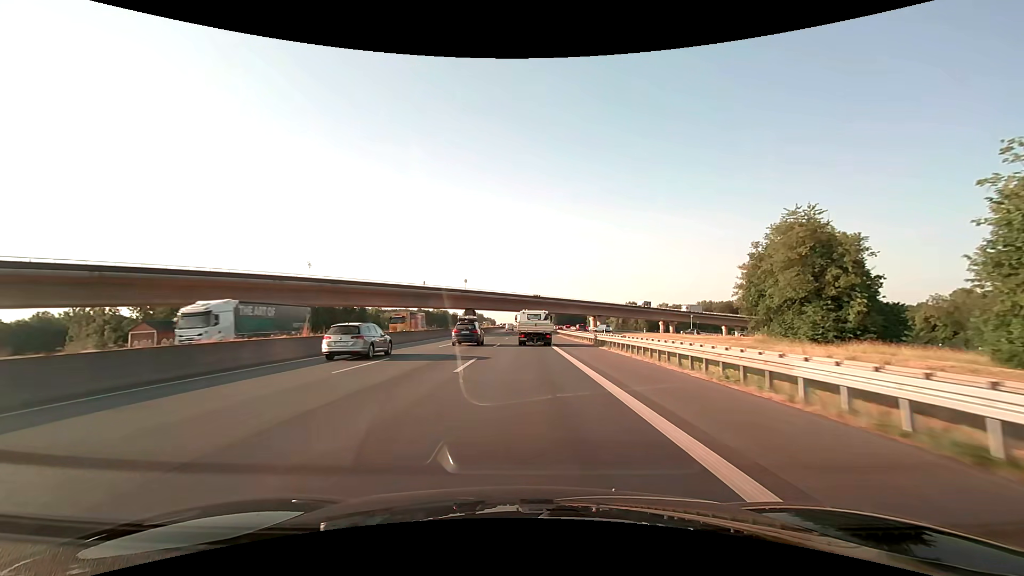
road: motorway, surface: asphalt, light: Day
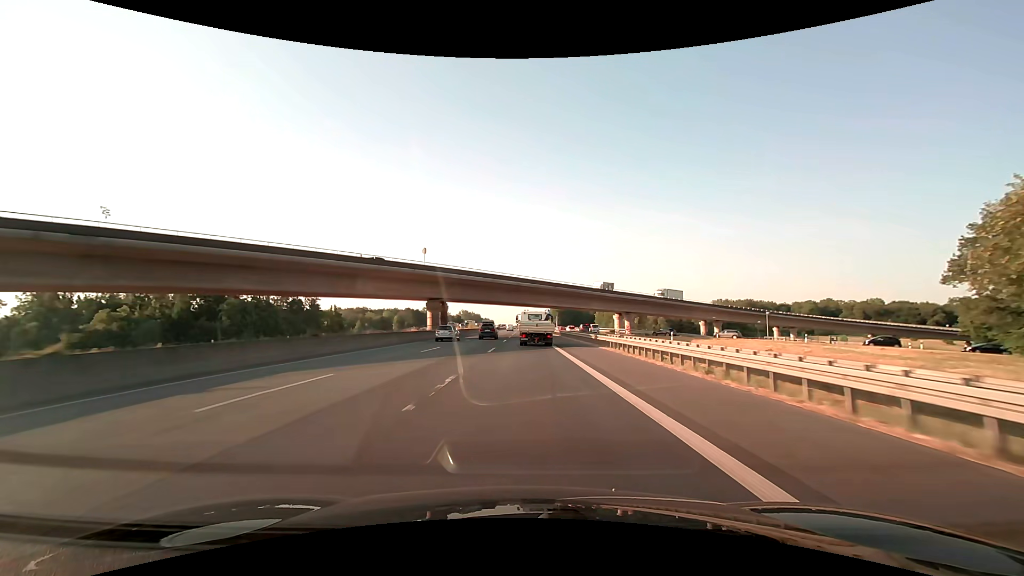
(0.0, +42.6) m; 0°
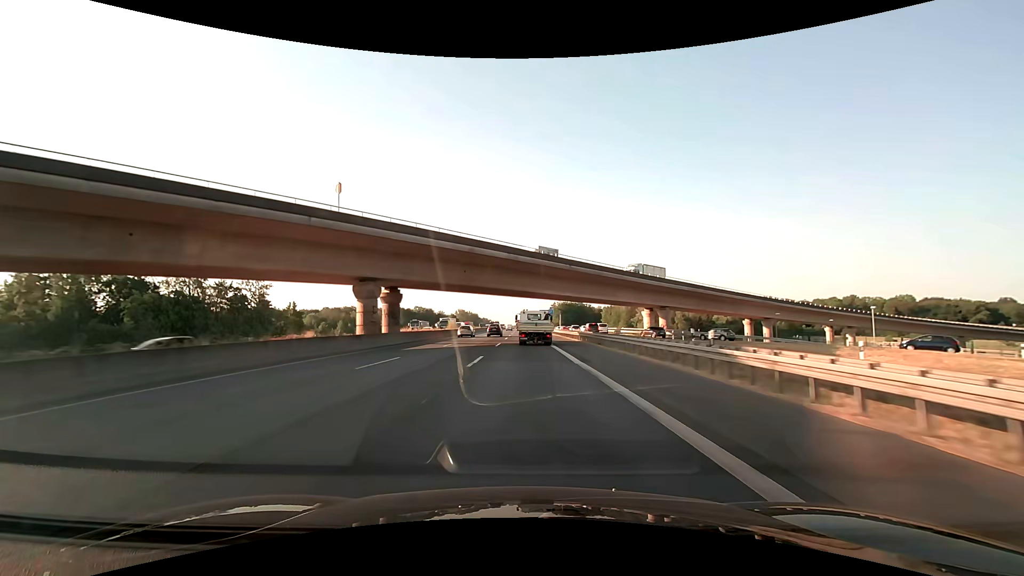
(0.0, +28.4) m; 0°
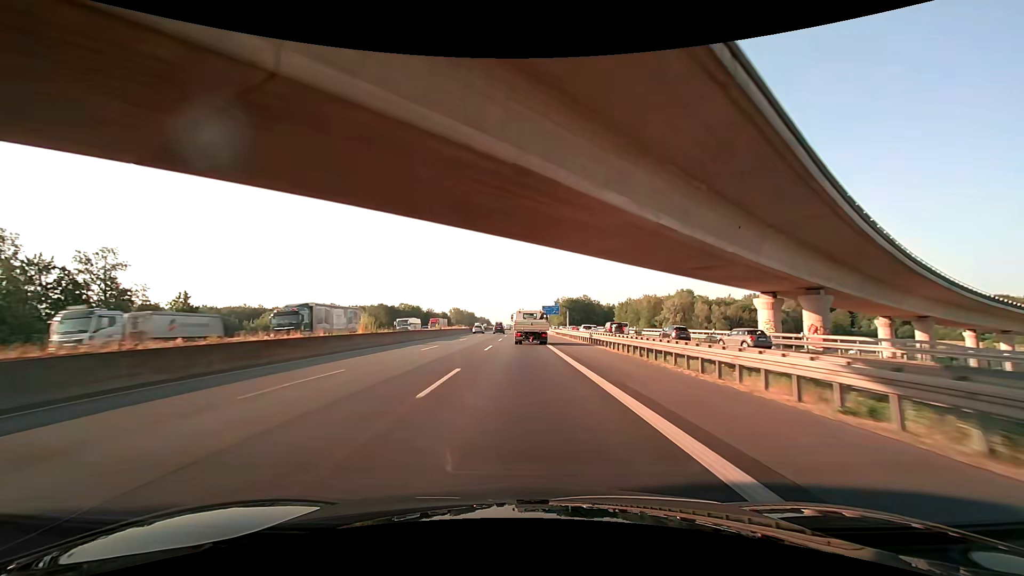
(+0.1, +42.6) m; +1°
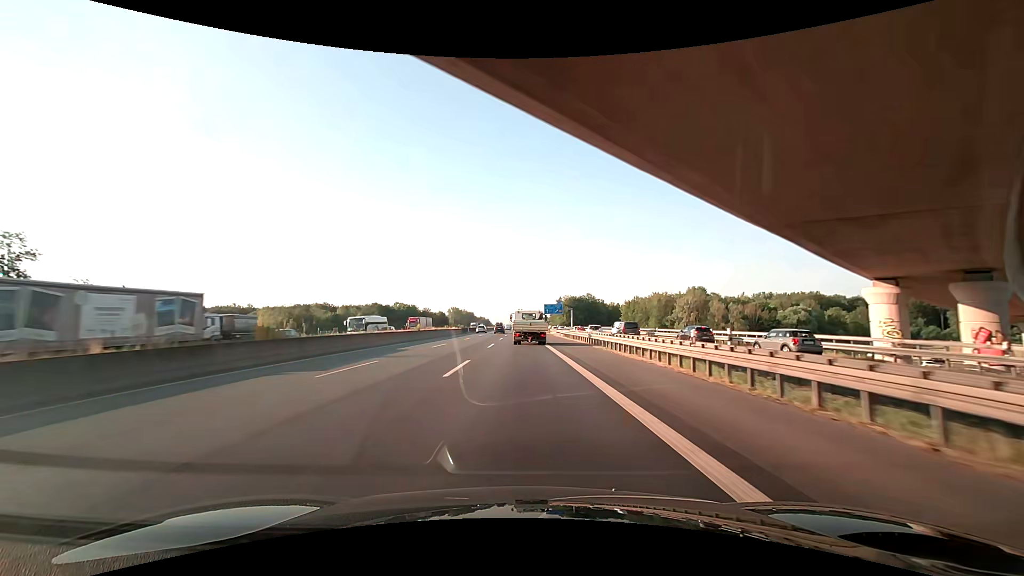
(0.0, +14.2) m; 0°
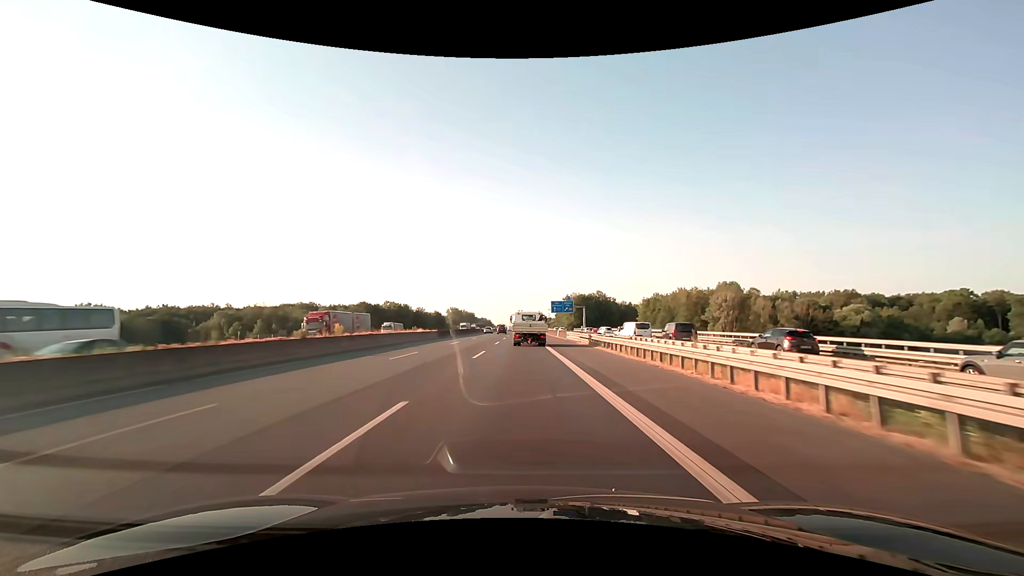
(-0.3, +28.4) m; -1°
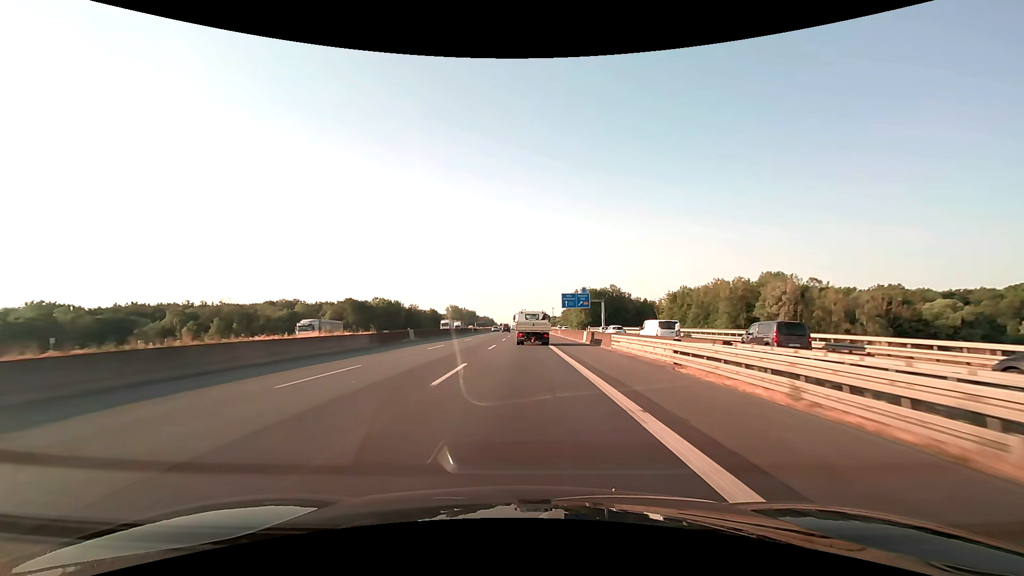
(-0.1, +28.5) m; 0°
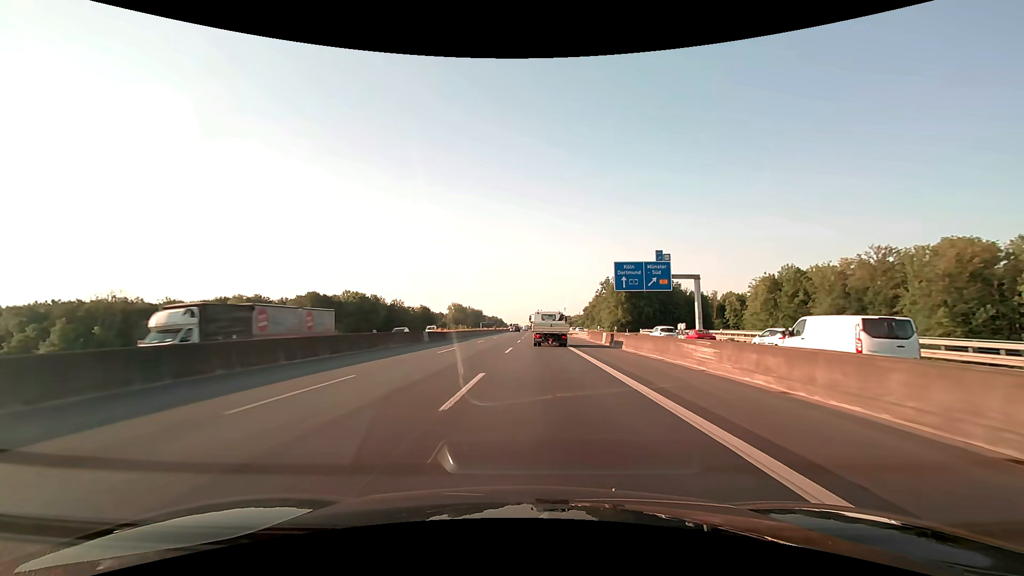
(-0.5, +57.9) m; -1°
(0, +10) (0, +20) (0, +30) (0, +40) (0, +50) (-1, +60) (-1, +70) (-1, +80) (-1, +90) (-1, +100) m
